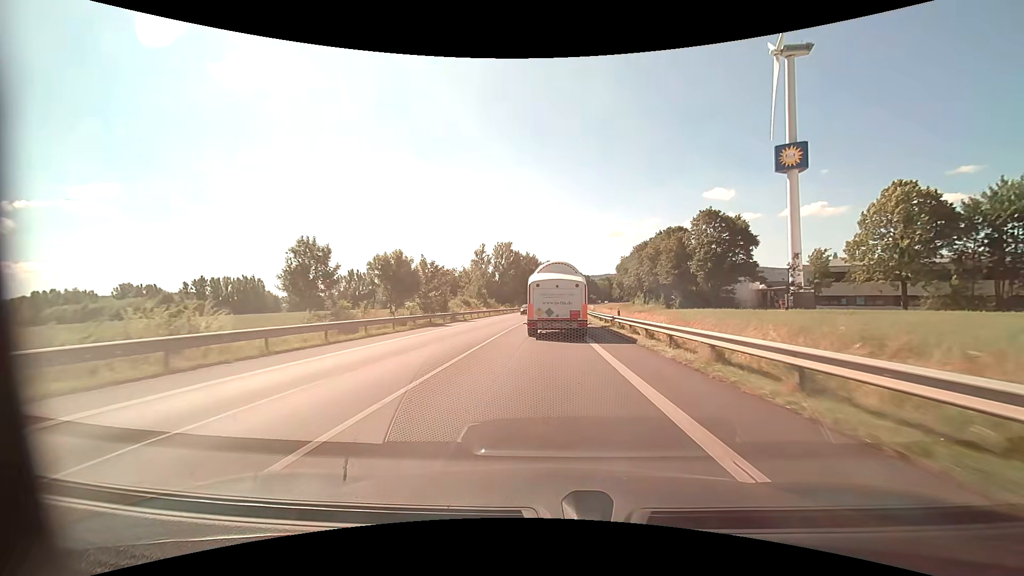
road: primary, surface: asphalt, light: Day
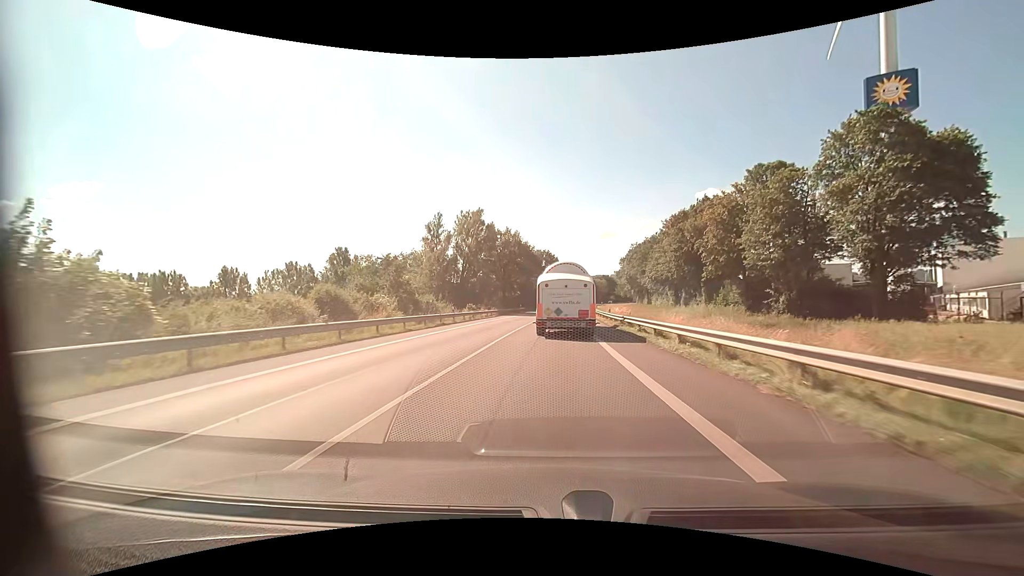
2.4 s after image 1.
(+0.3, +39.6) m; +1°
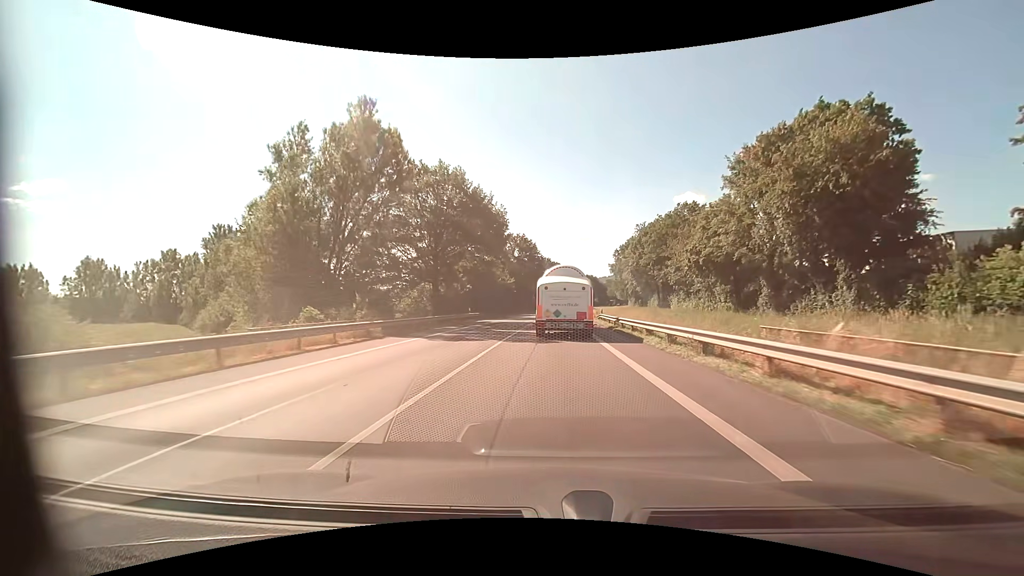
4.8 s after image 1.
(+0.8, +39.0) m; +2°
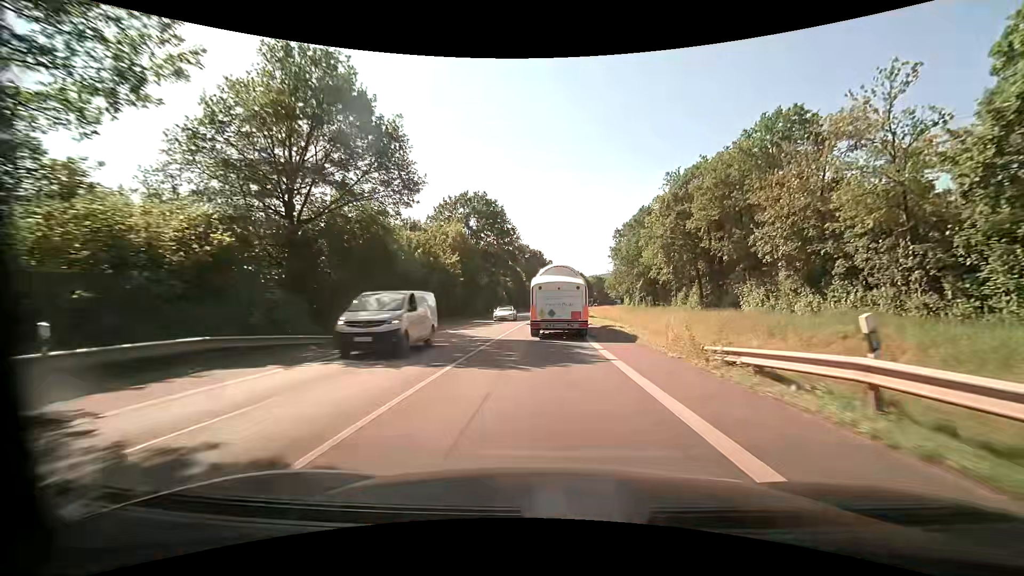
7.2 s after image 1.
(+1.0, +39.8) m; +2°
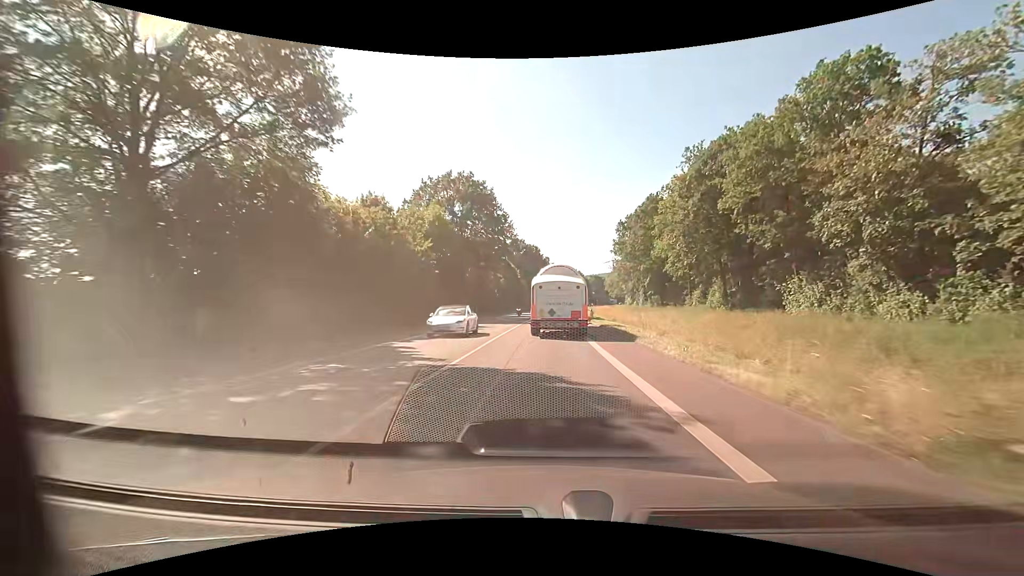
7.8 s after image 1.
(0.0, +9.8) m; +1°
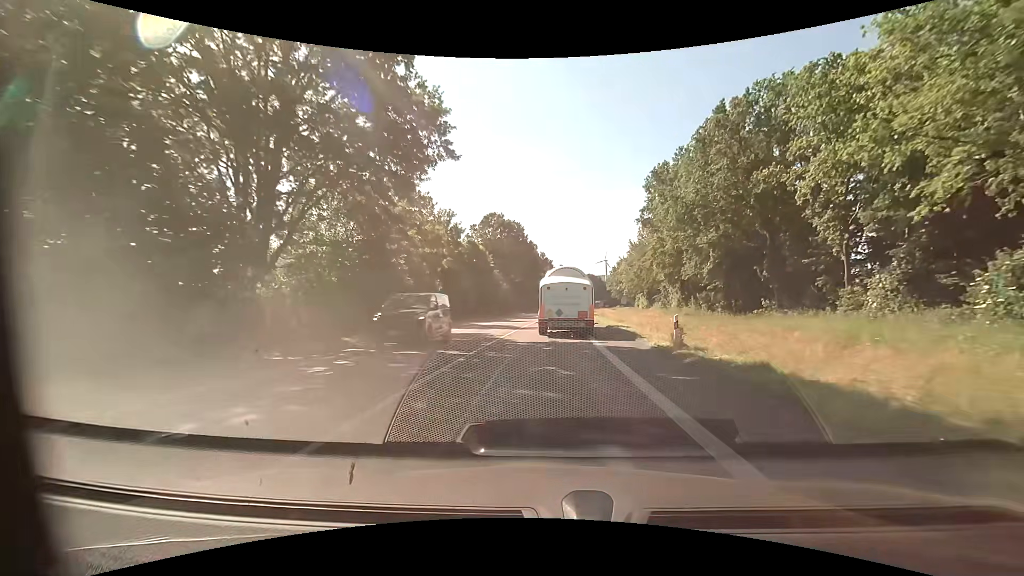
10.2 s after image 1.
(+0.2, +38.9) m; +1°
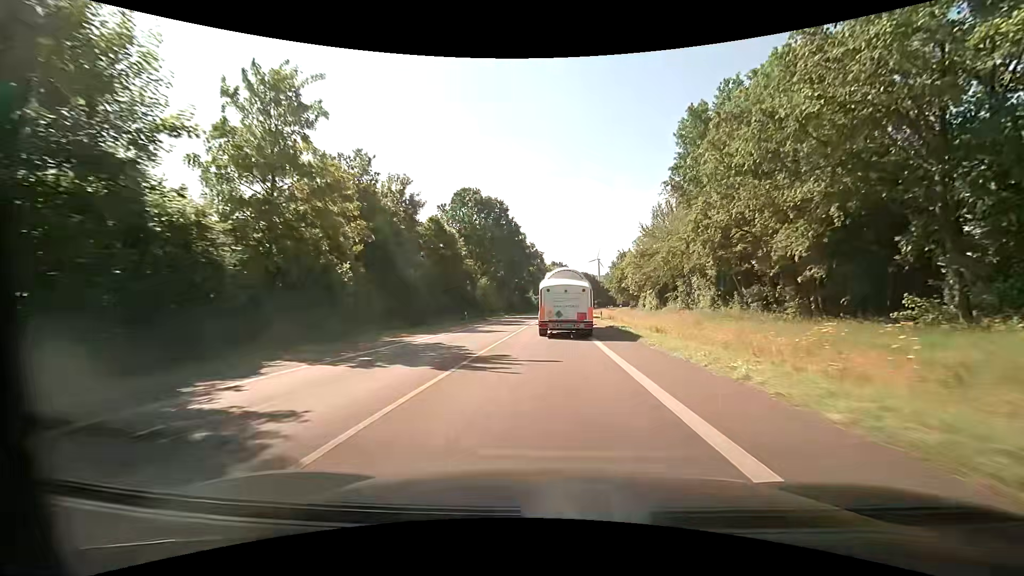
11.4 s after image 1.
(+0.1, +19.1) m; +1°
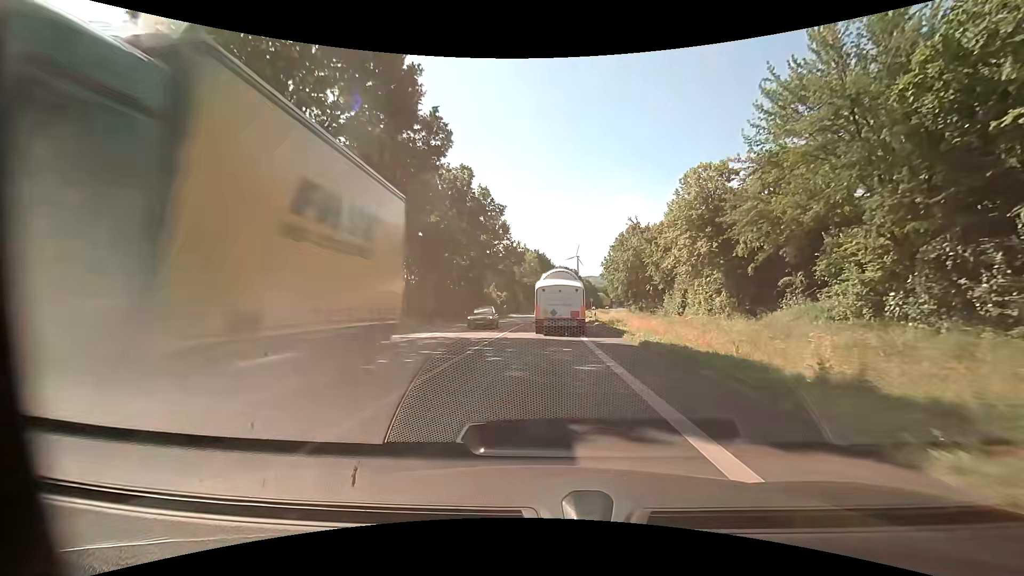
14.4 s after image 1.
(+1.2, +48.0) m; +3°
(0, +10) (0, +20) (0, +30) (+1, +40) (+1, +50) (+1, +60) (+2, +70) (+2, +80) (+3, +90) (+4, +100) m
